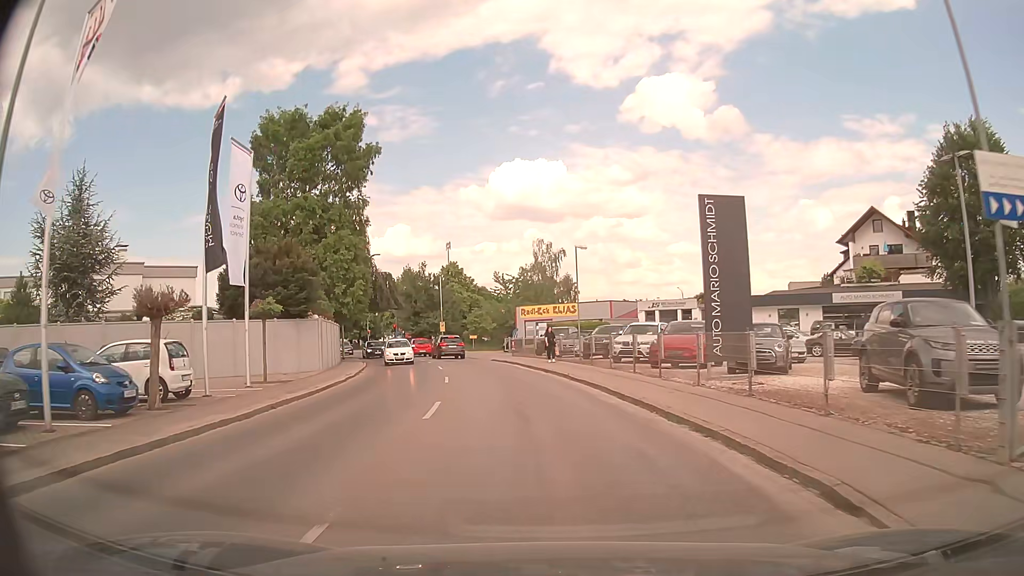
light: Day
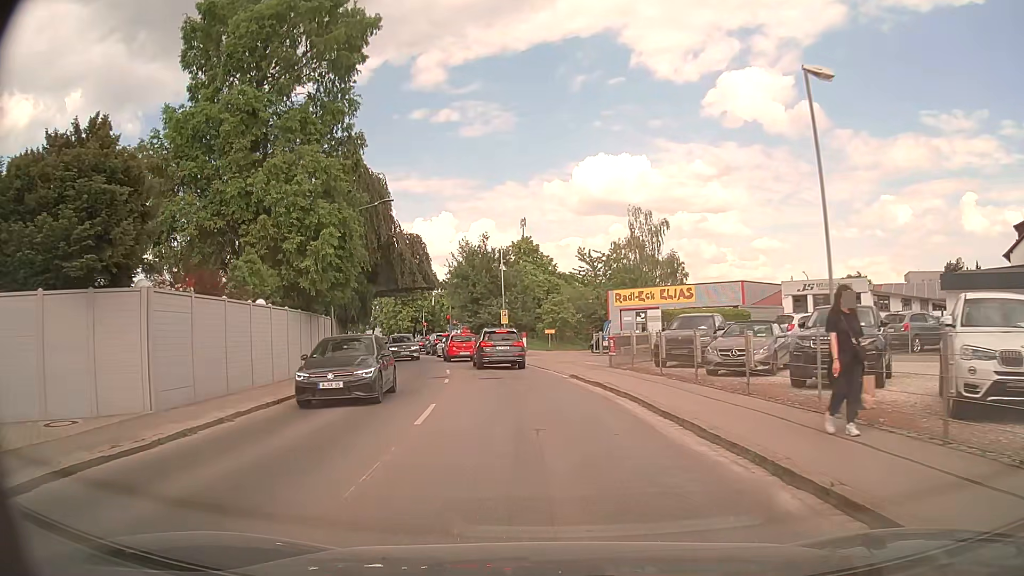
(-1.2, +19.4) m; -7°
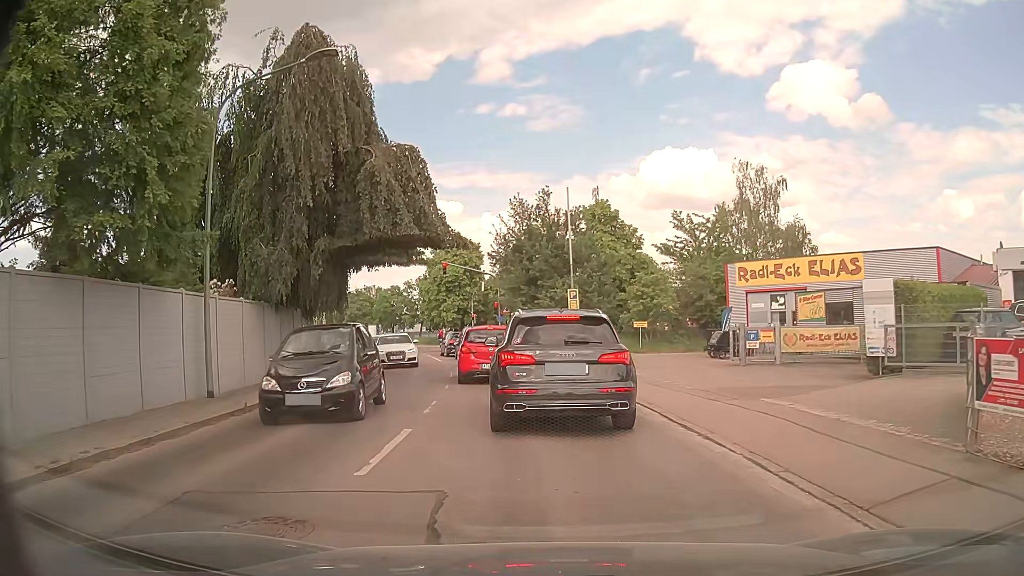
(-0.9, +17.1) m; -6°
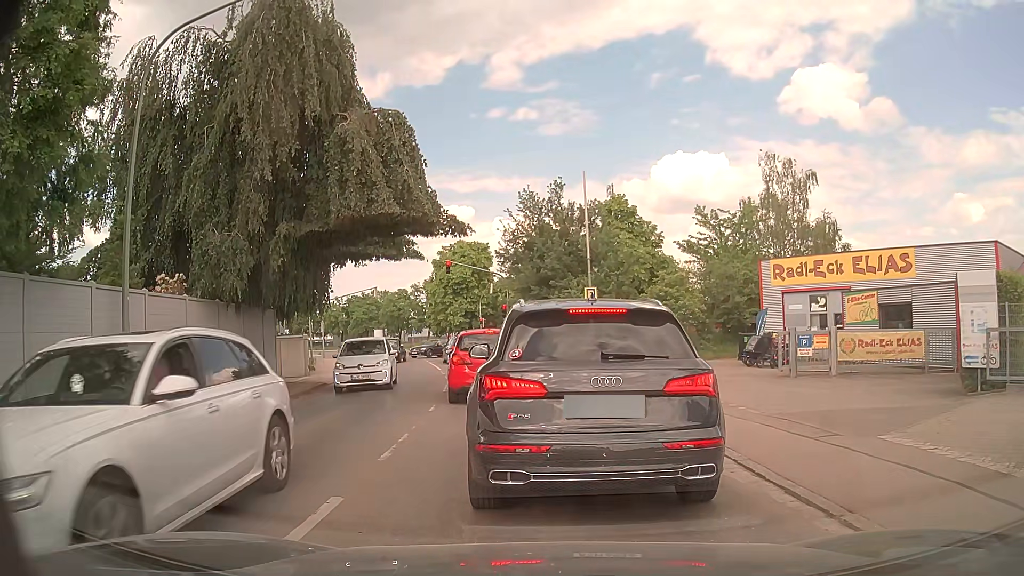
(0.0, +3.5) m; 0°
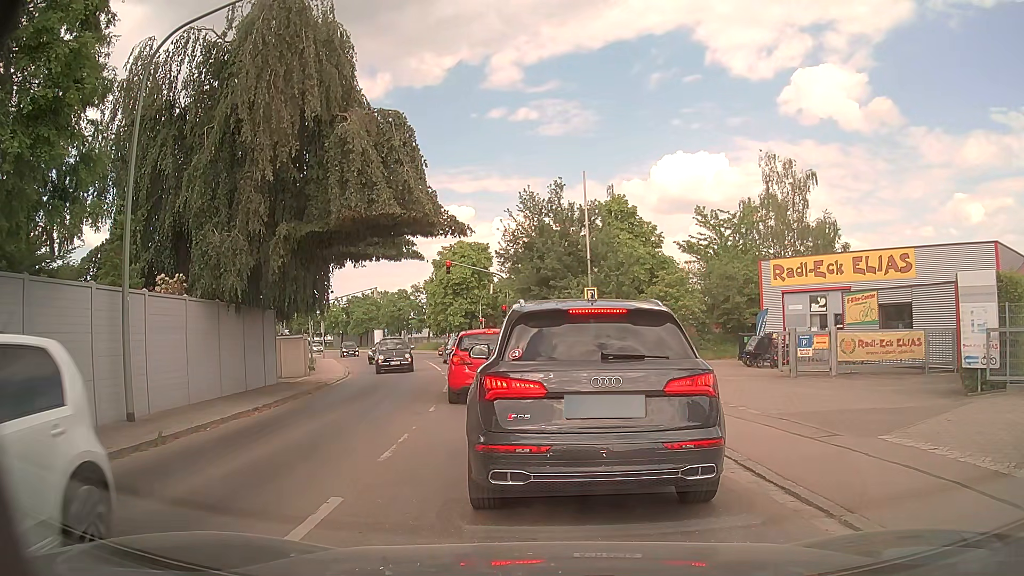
(0.0, +0.1) m; 0°
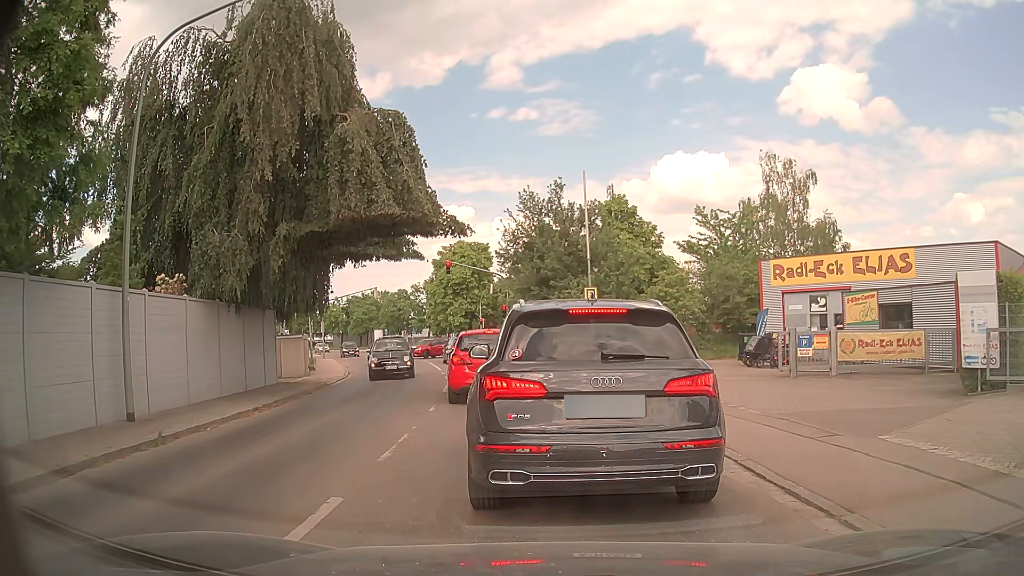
(0.0, 0.0) m; 0°
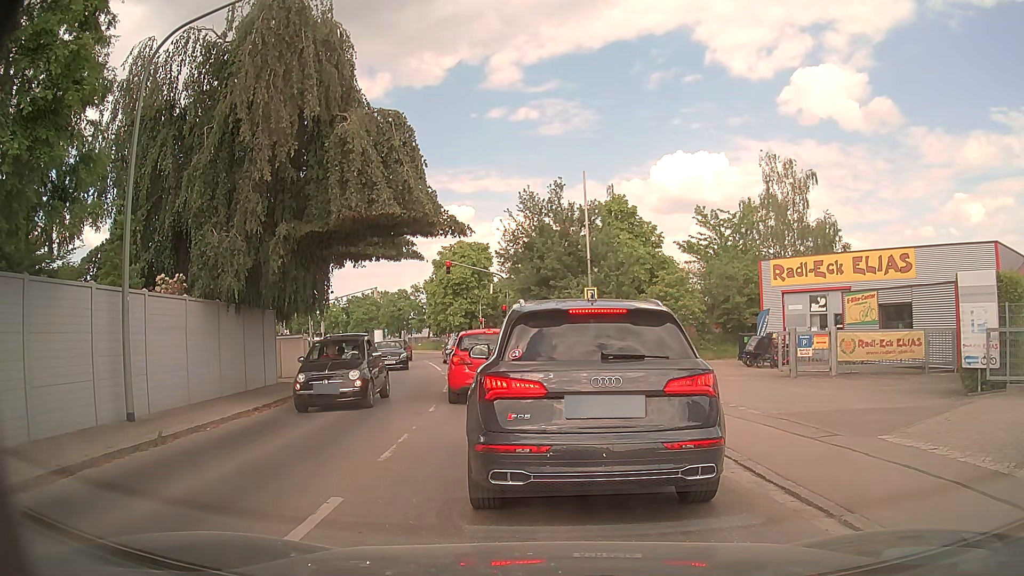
(0.0, 0.0) m; 0°
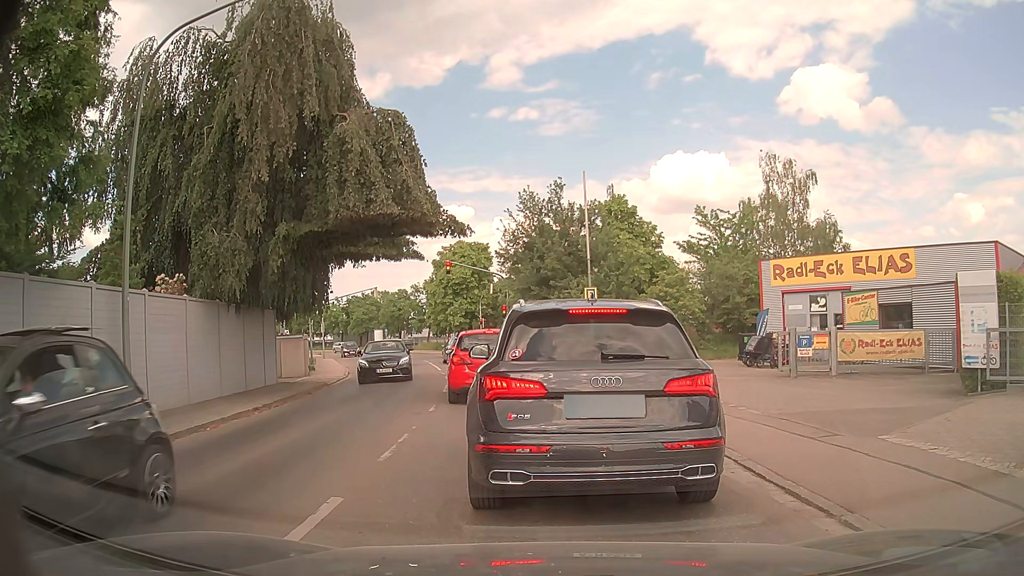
(0.0, 0.0) m; 0°
